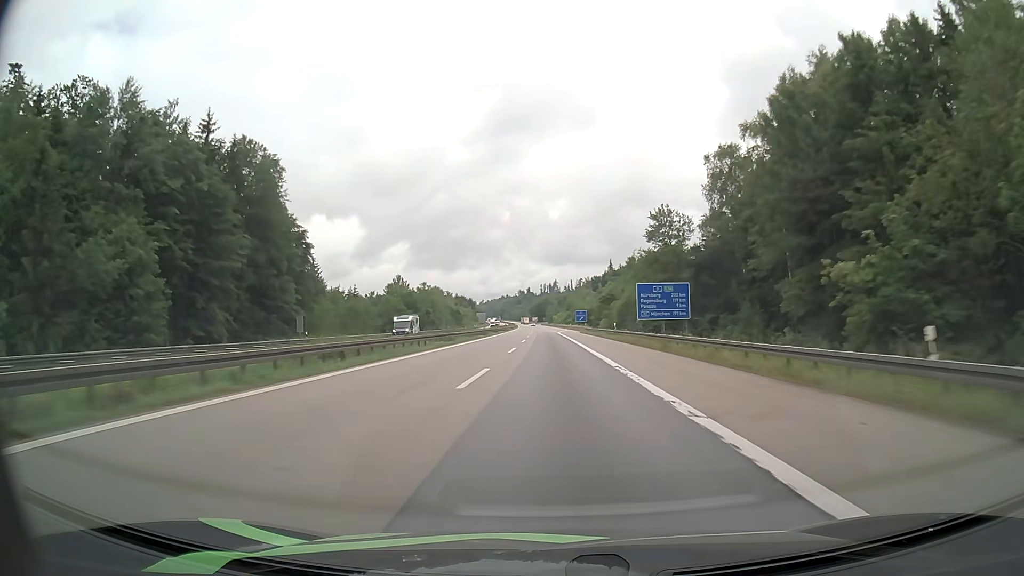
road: motorway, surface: asphalt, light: Day
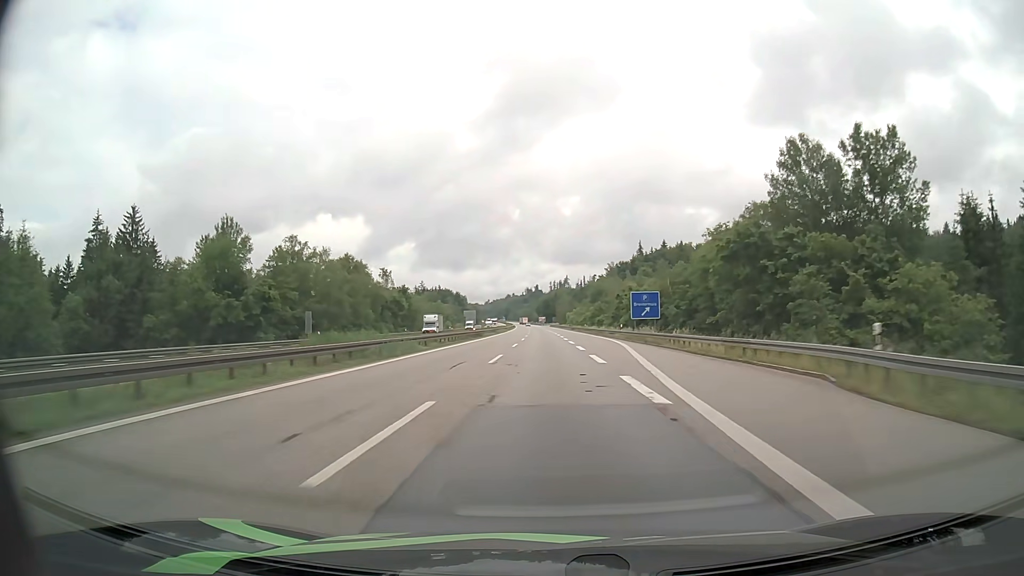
(-0.5, +98.7) m; -1°
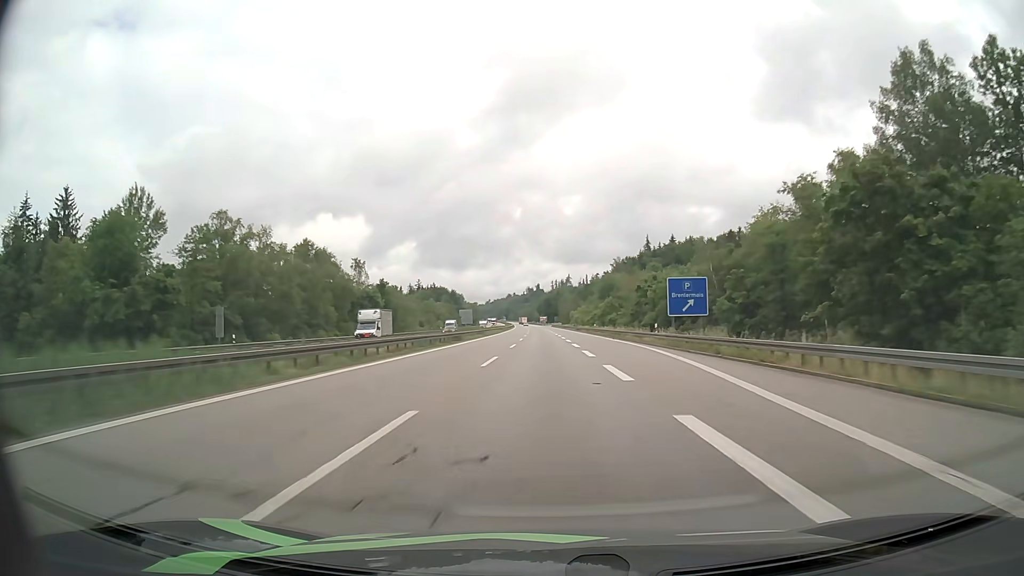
(0.0, +19.7) m; 0°
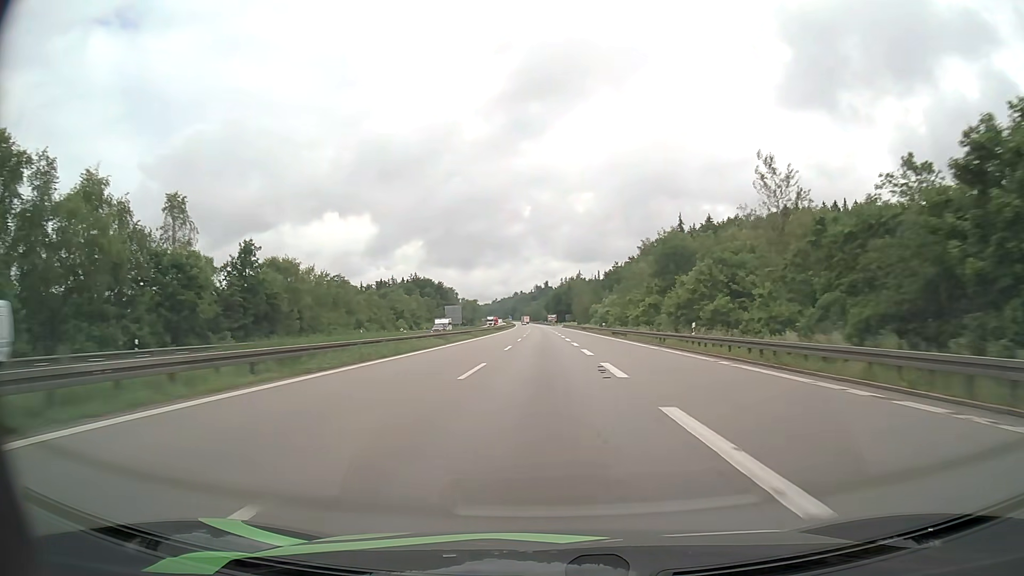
(-0.2, +59.2) m; -1°
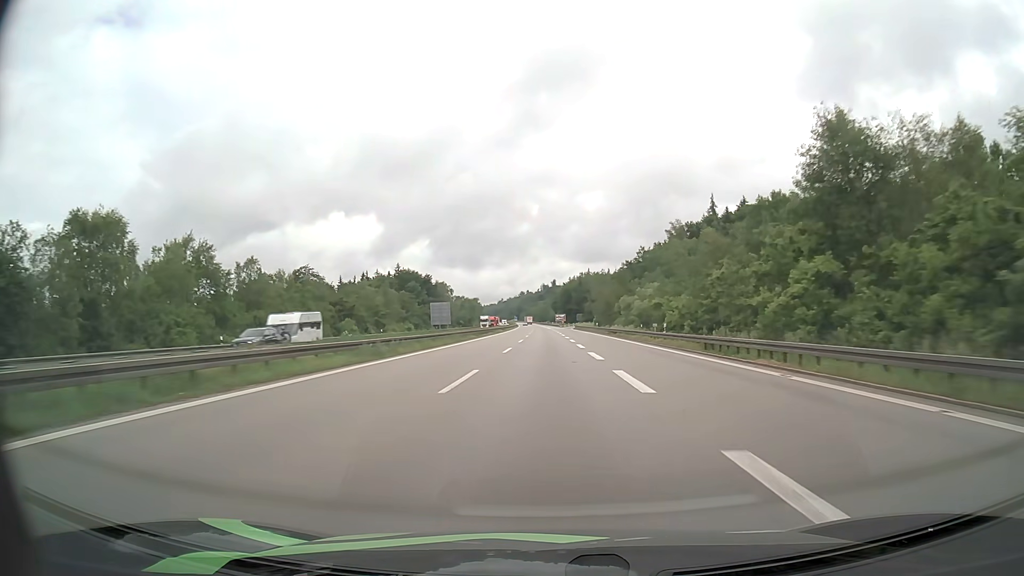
(-0.3, +39.4) m; -1°
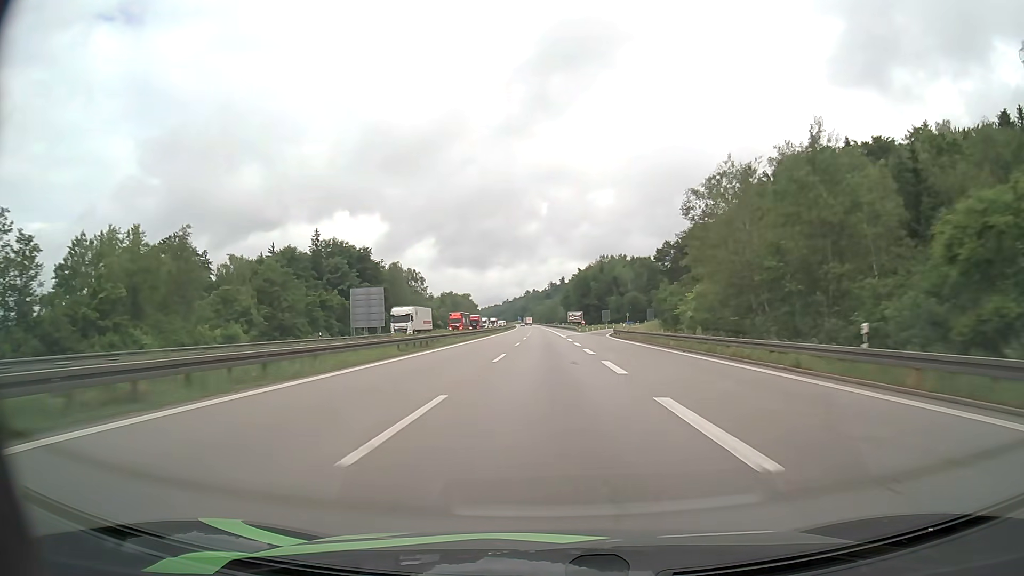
(-0.6, +78.8) m; -1°
